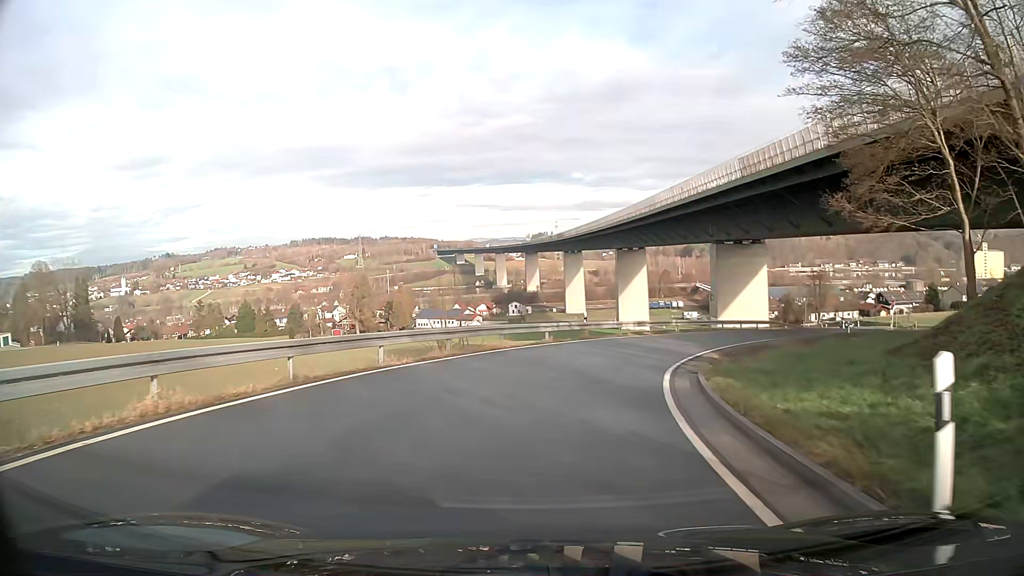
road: unclassified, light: Day
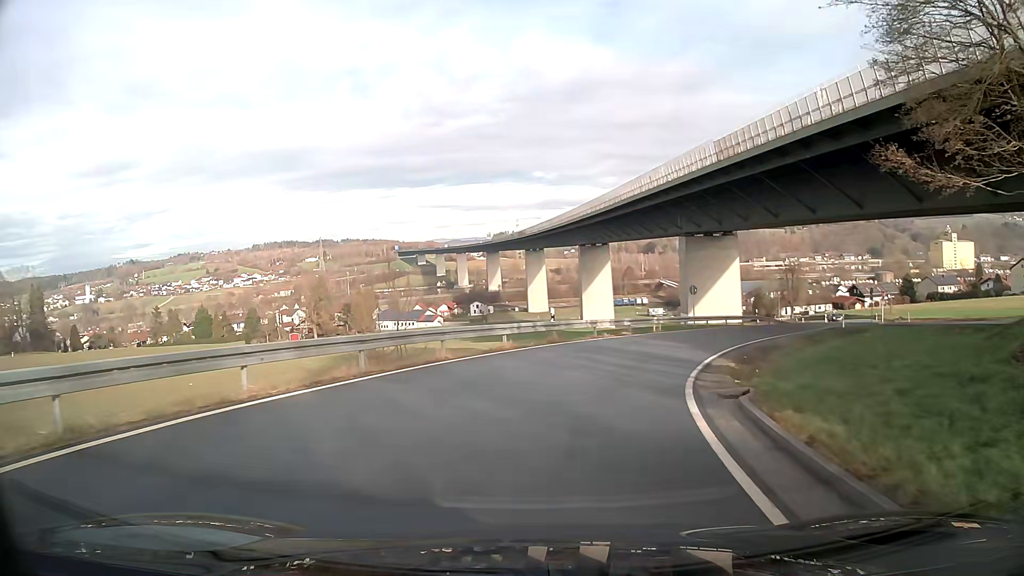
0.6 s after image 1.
(+0.2, +6.0) m; +4°
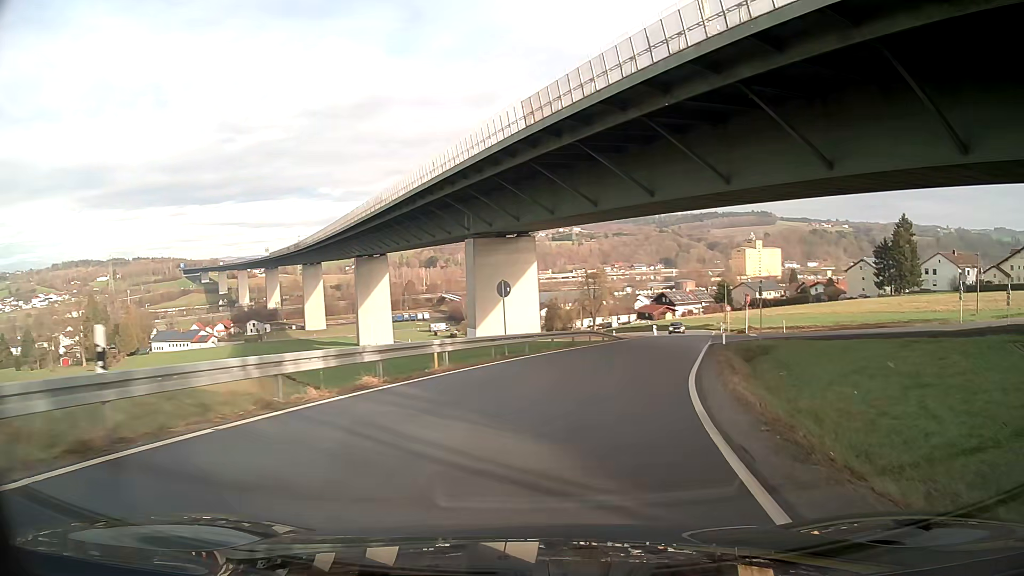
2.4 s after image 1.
(+2.7, +17.7) m; +18°
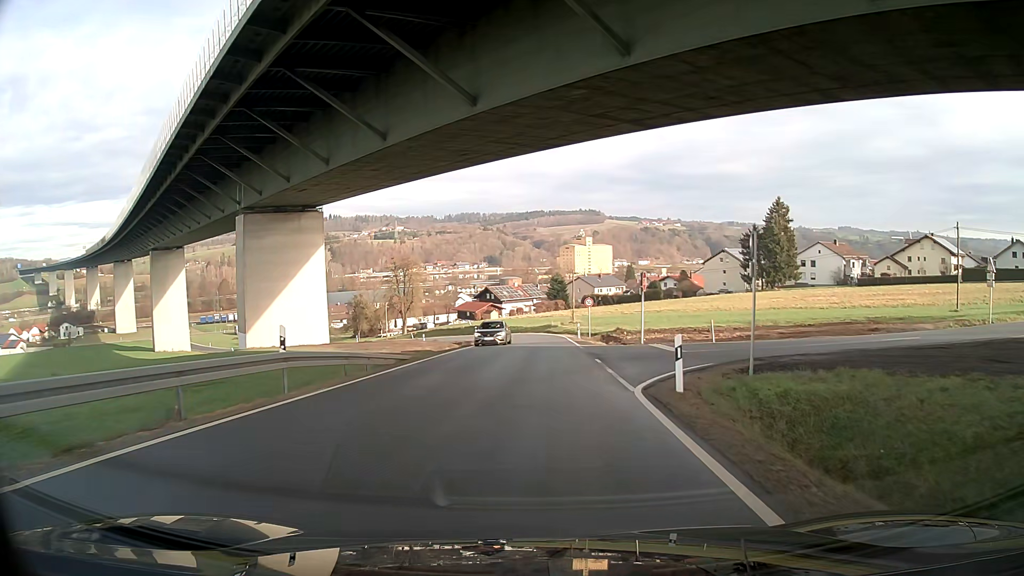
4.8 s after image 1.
(+3.6, +24.4) m; +13°
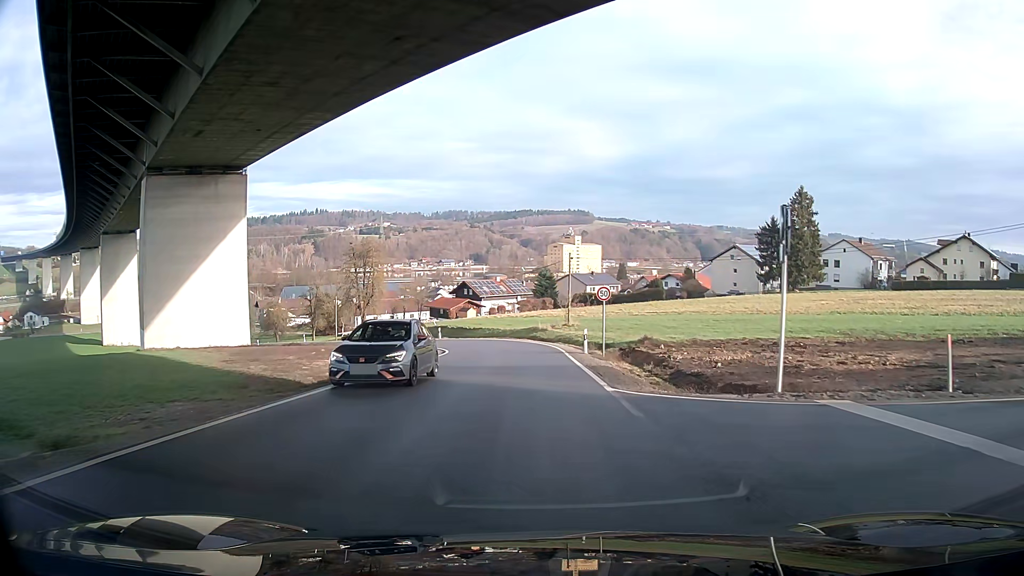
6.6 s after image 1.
(+0.3, +19.4) m; +1°
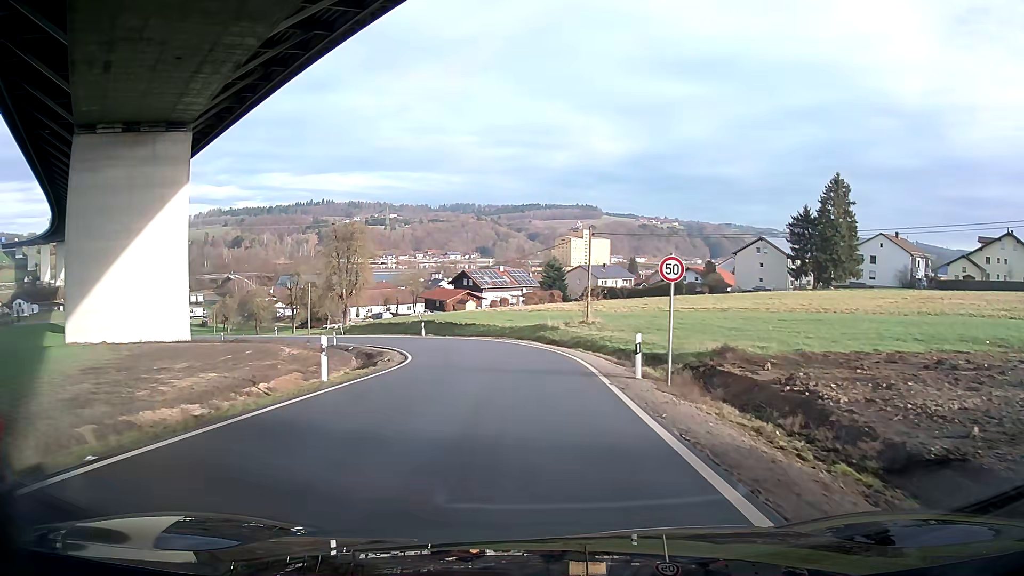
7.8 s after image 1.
(0.0, +12.7) m; -1°
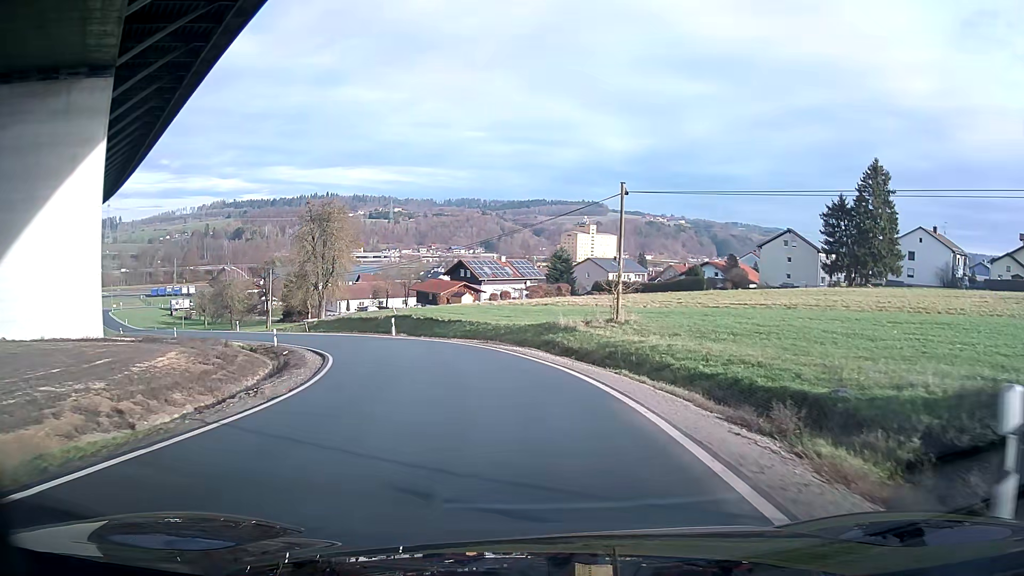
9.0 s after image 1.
(-0.1, +12.3) m; -1°
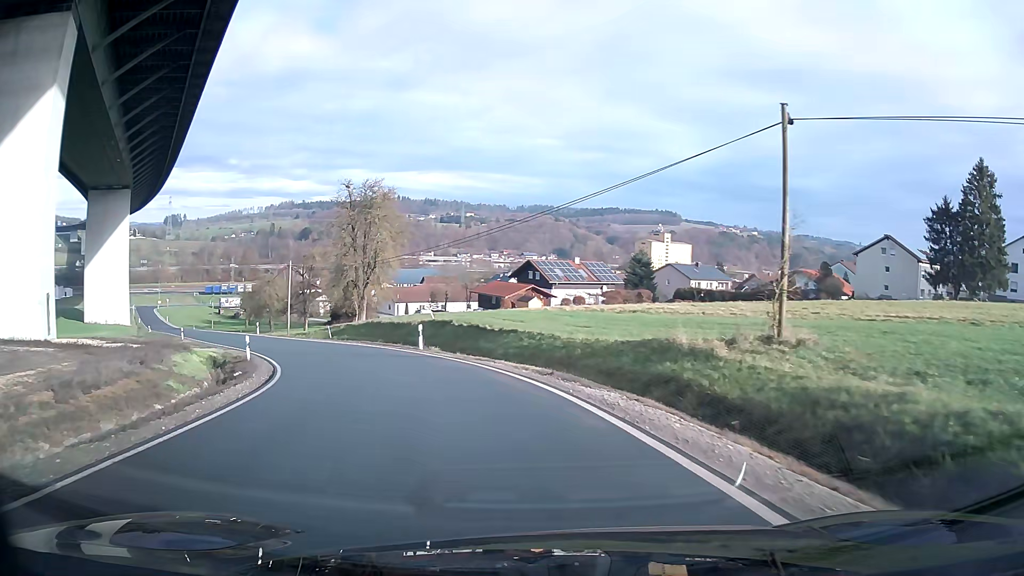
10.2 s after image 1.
(-0.7, +11.8) m; -8°
(-1, +10) (-4, +20) (-8, +29) (-13, +37) (-18, +46) (-23, +54) (-29, +63) (-34, +71) (-40, +79) (-45, +88) m
